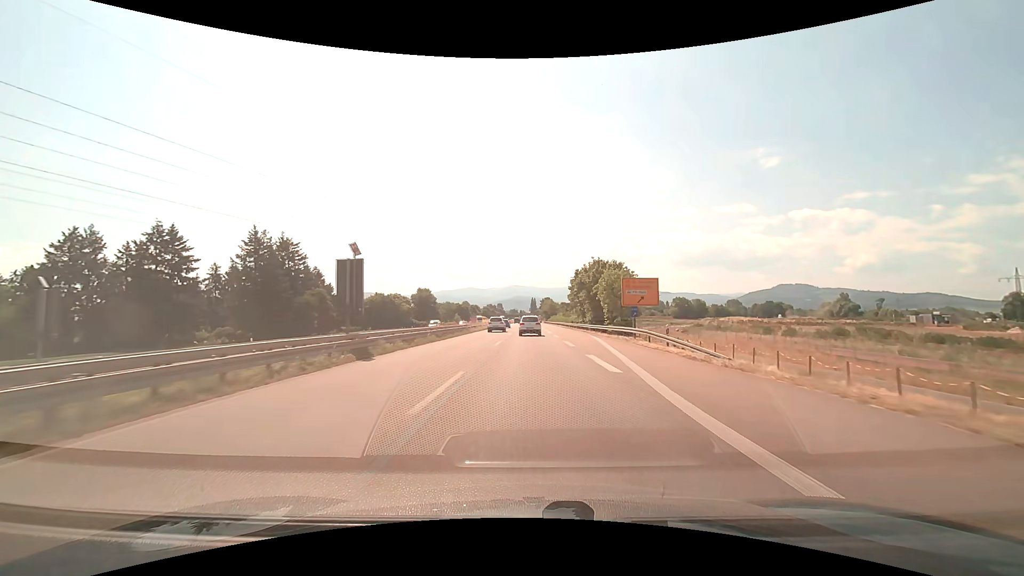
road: trunk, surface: asphalt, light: Day
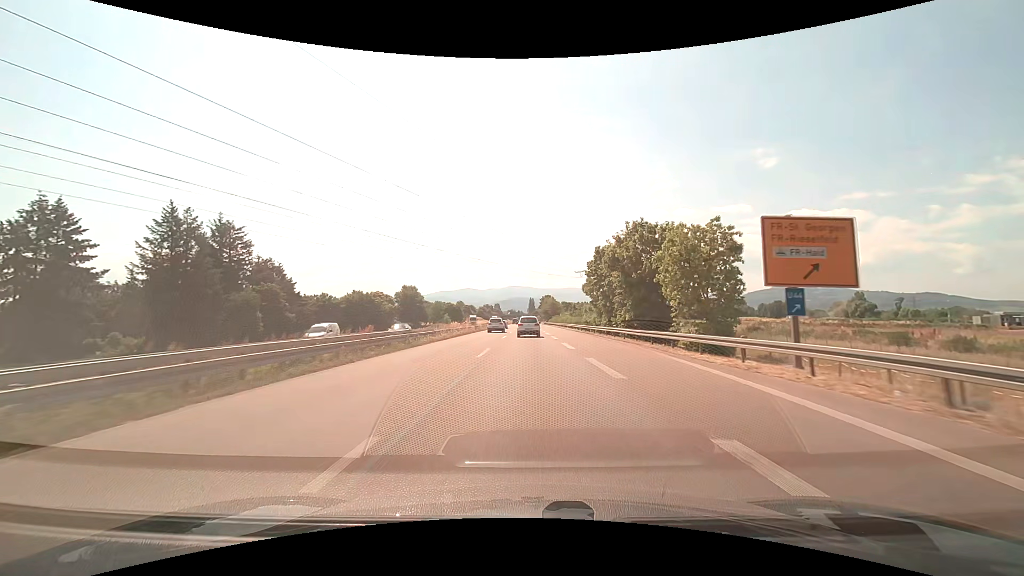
(0.0, +25.1) m; 0°
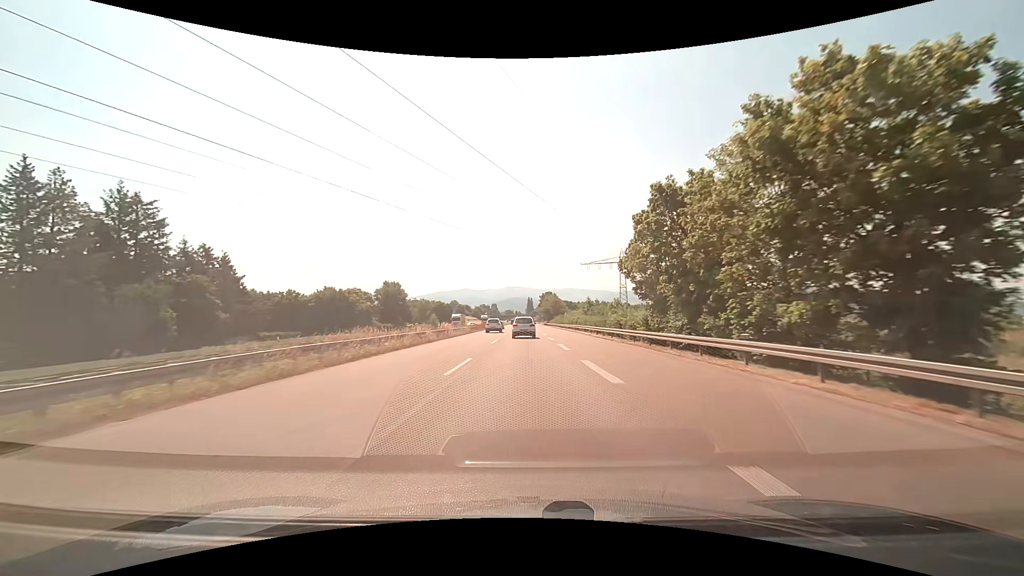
(+0.1, +24.8) m; 0°
(0, +10) (0, +20) (0, +30) (0, +40) (0, +50) (0, +60) (0, +70) (0, +80) (0, +90) (-1, +100) m
